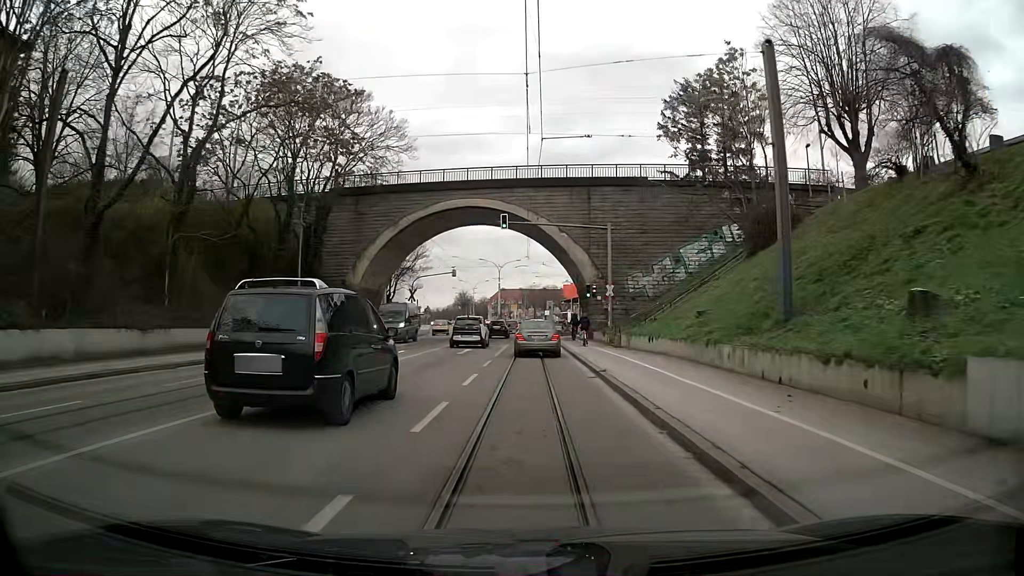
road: primary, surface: asphalt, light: Day
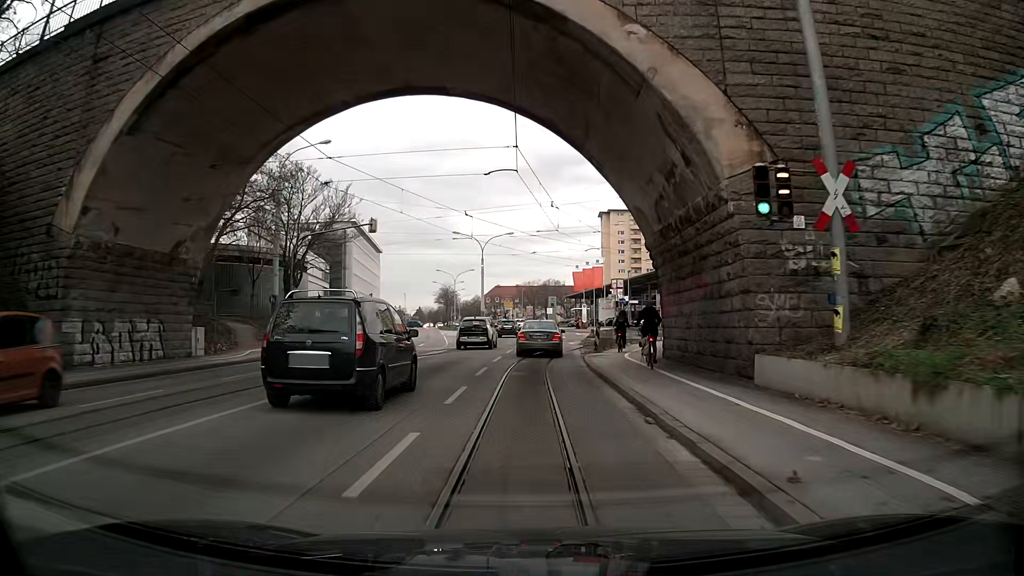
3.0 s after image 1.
(-0.2, +33.2) m; 0°
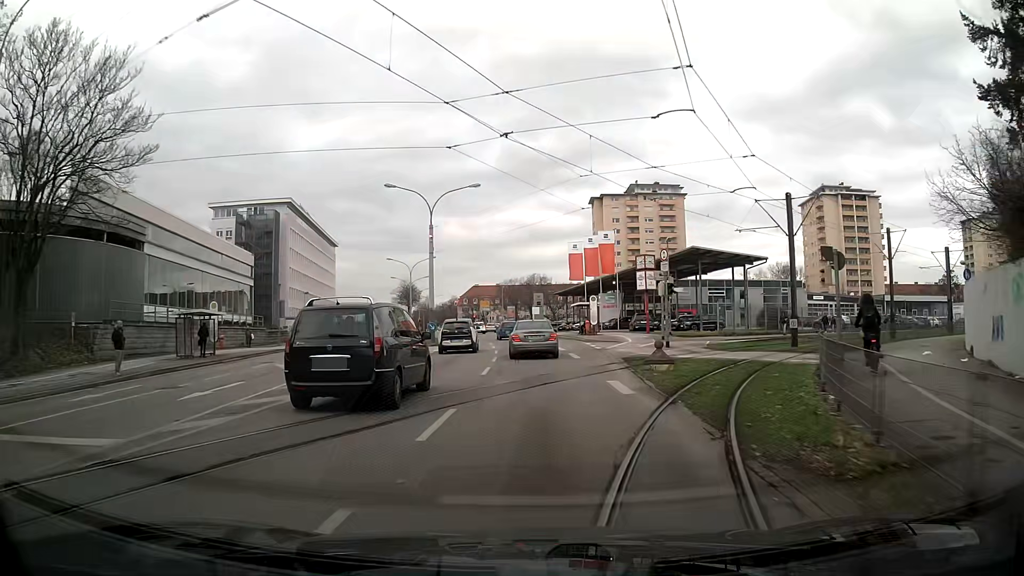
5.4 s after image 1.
(+0.3, +27.4) m; +2°
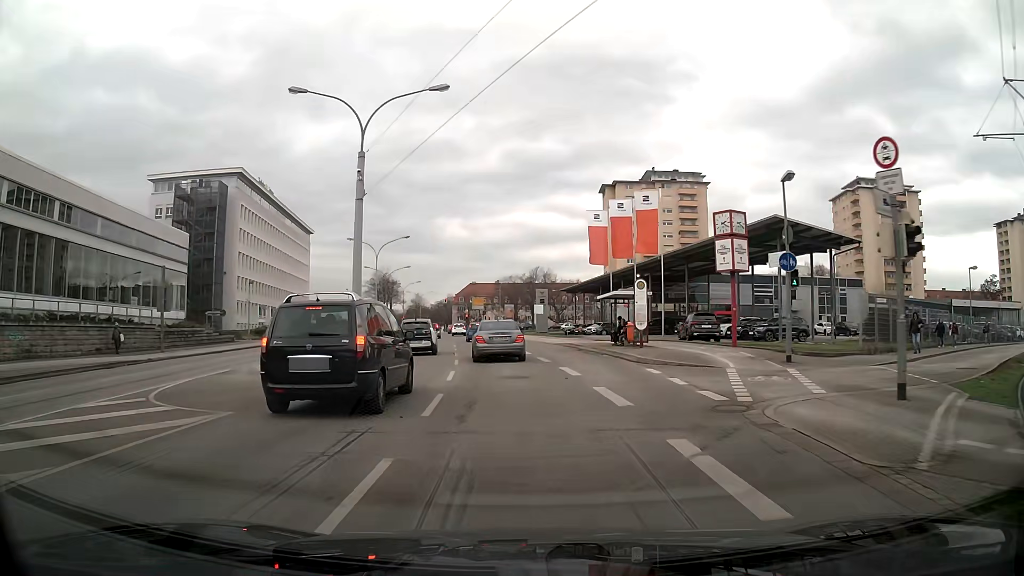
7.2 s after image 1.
(-0.3, +20.0) m; -2°
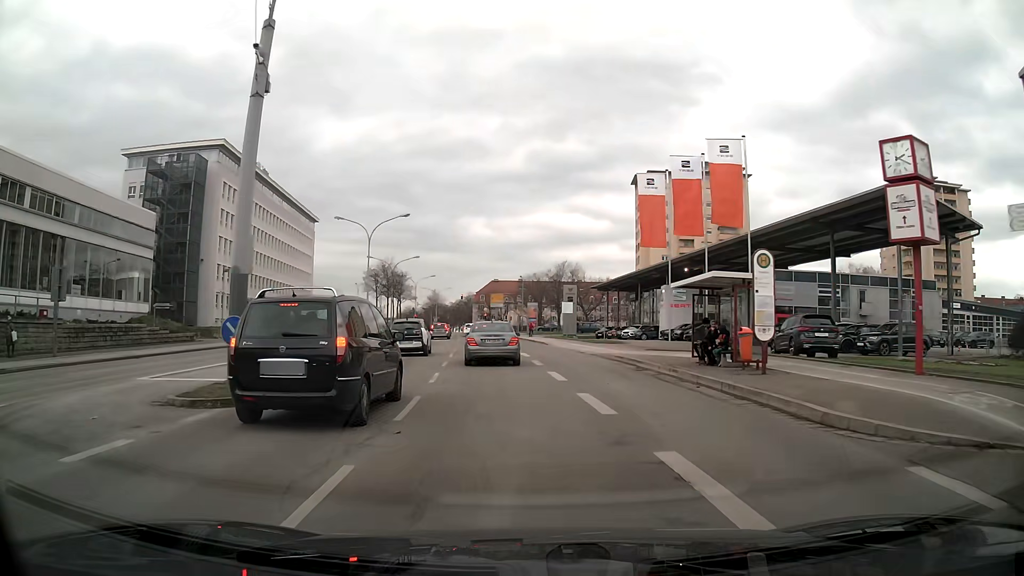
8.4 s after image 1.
(0.0, +12.4) m; -1°
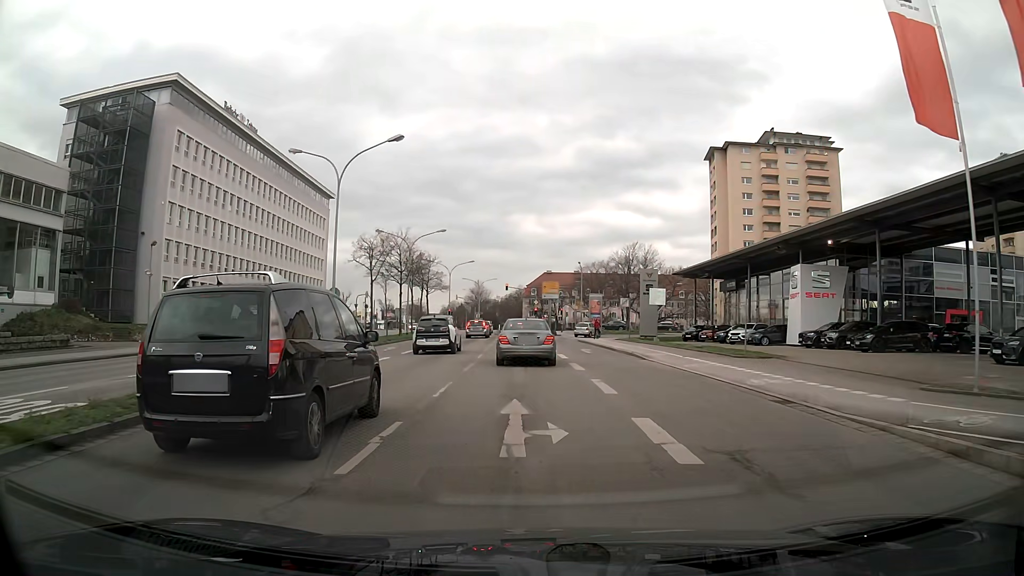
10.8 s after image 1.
(-1.3, +21.4) m; -5°
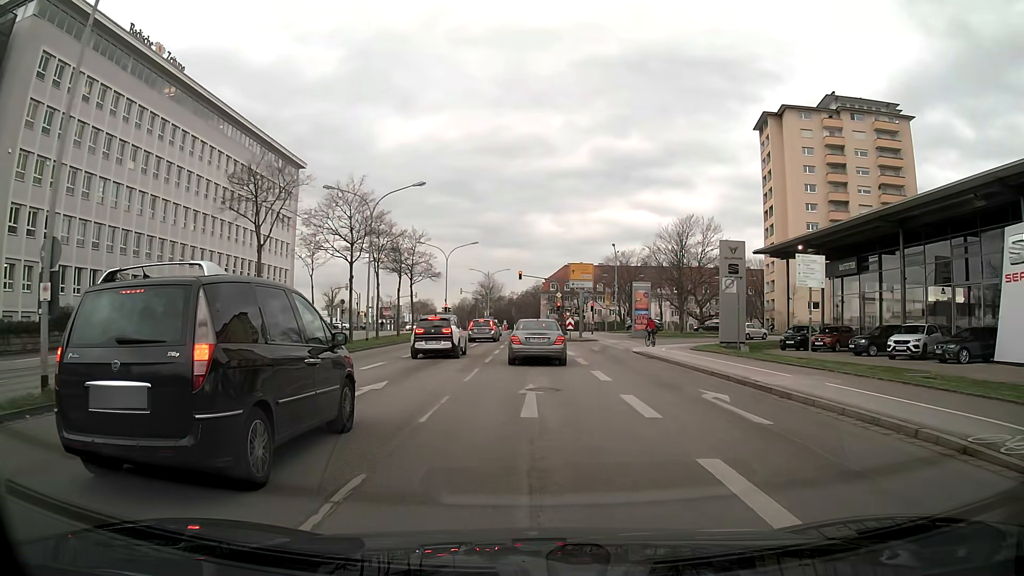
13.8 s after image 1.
(-0.5, +21.1) m; -2°
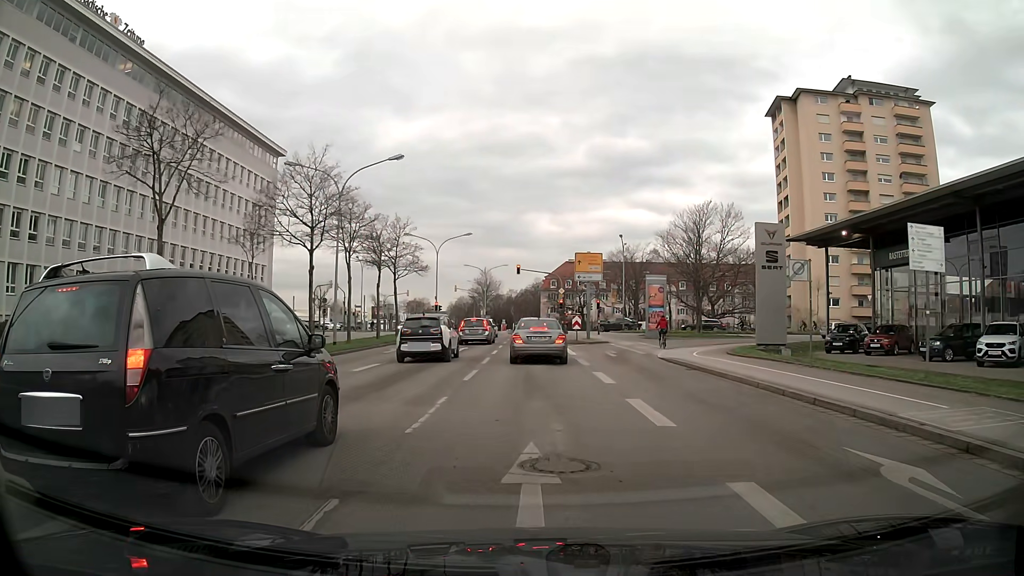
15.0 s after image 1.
(0.0, +6.8) m; 0°
